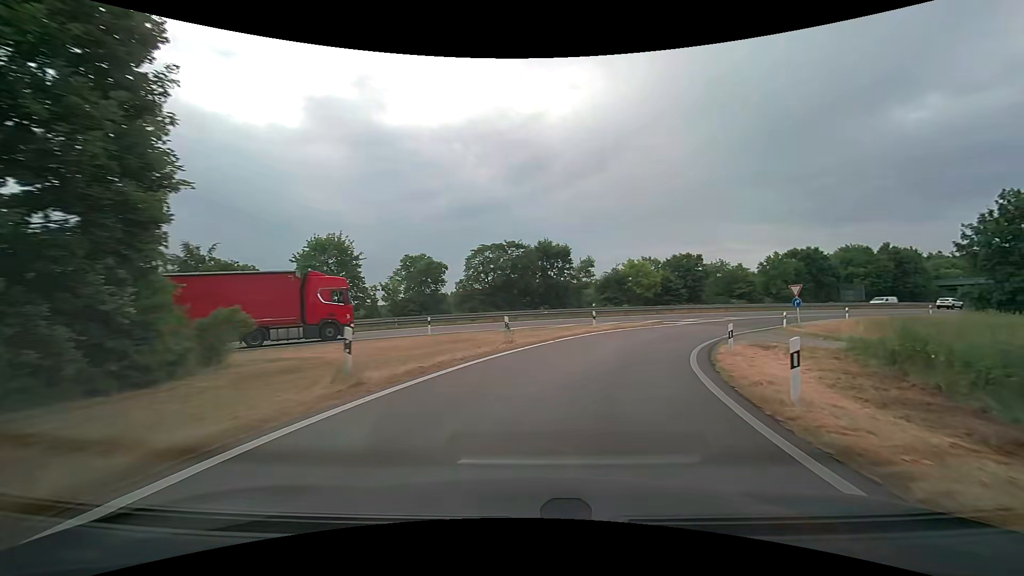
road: trunk_link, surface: asphalt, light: Day
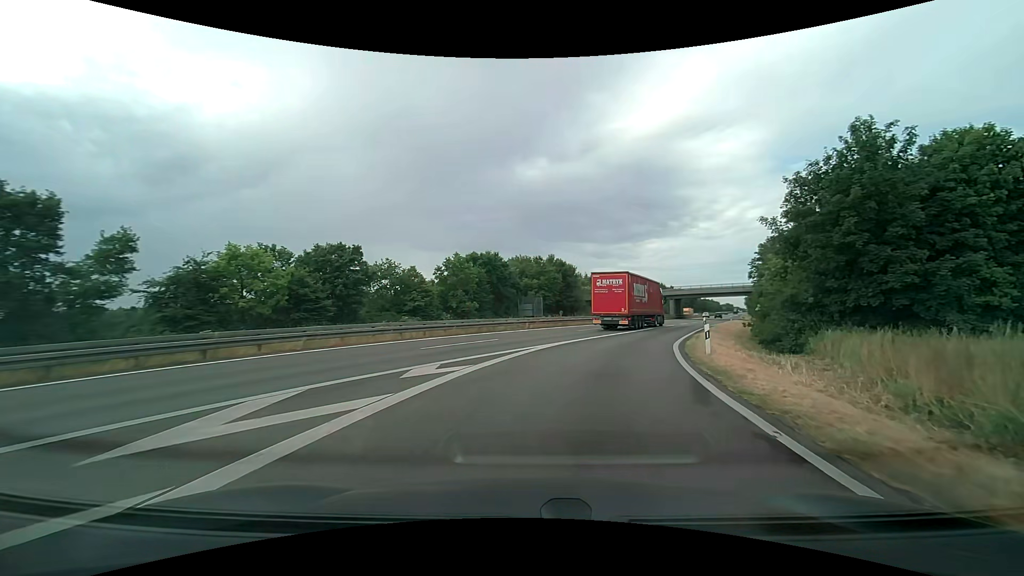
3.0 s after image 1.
(+10.8, +32.1) m; +37°
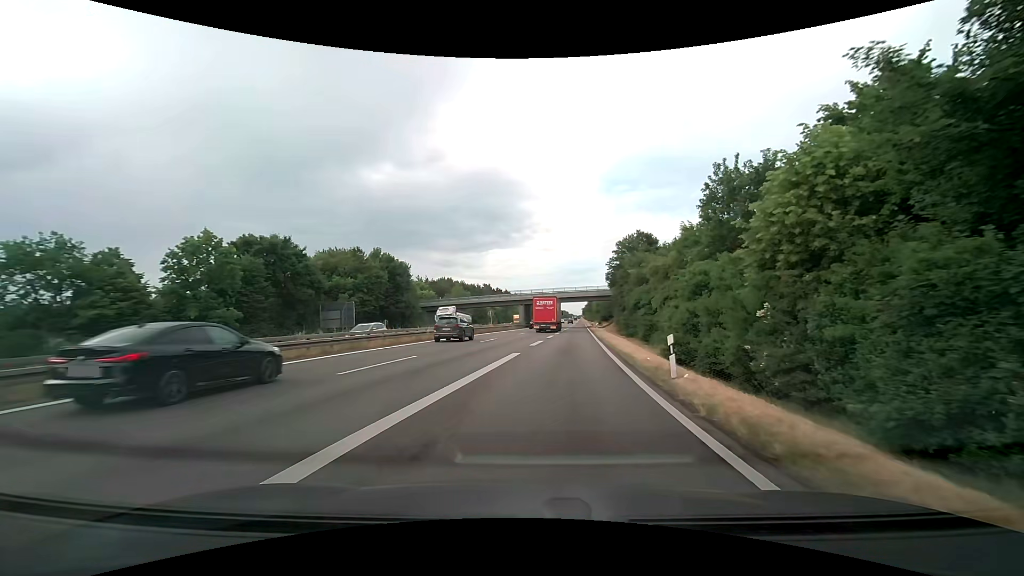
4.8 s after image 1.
(+3.7, +21.3) m; +17°
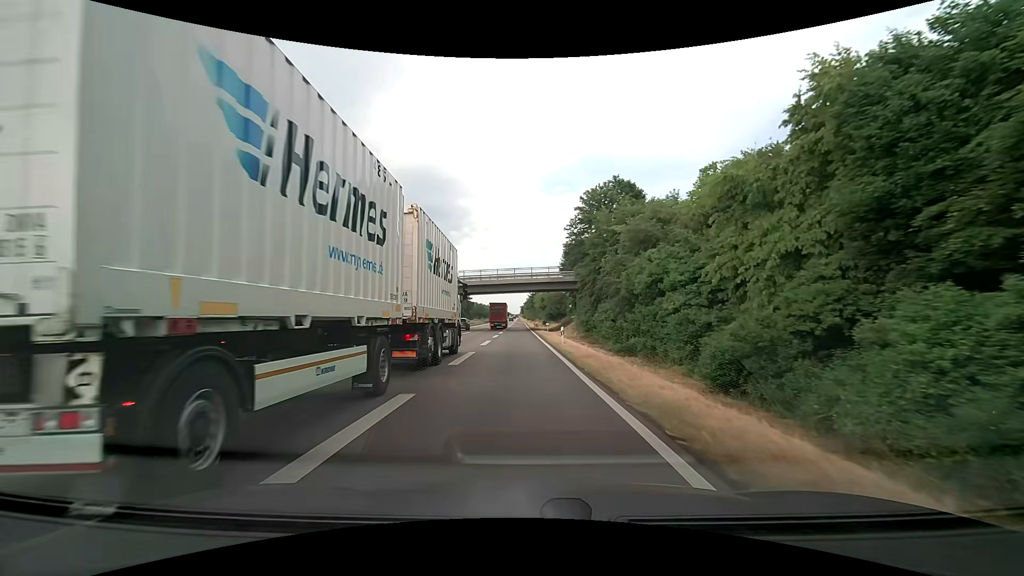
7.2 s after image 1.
(+3.2, +35.1) m; +7°
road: trunk
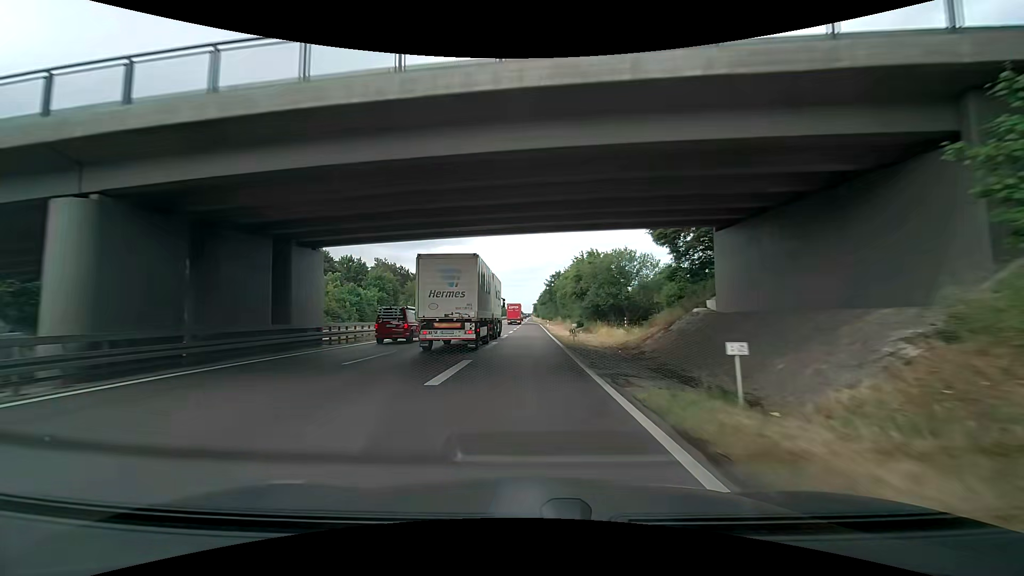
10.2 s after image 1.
(-0.6, +53.7) m; -1°
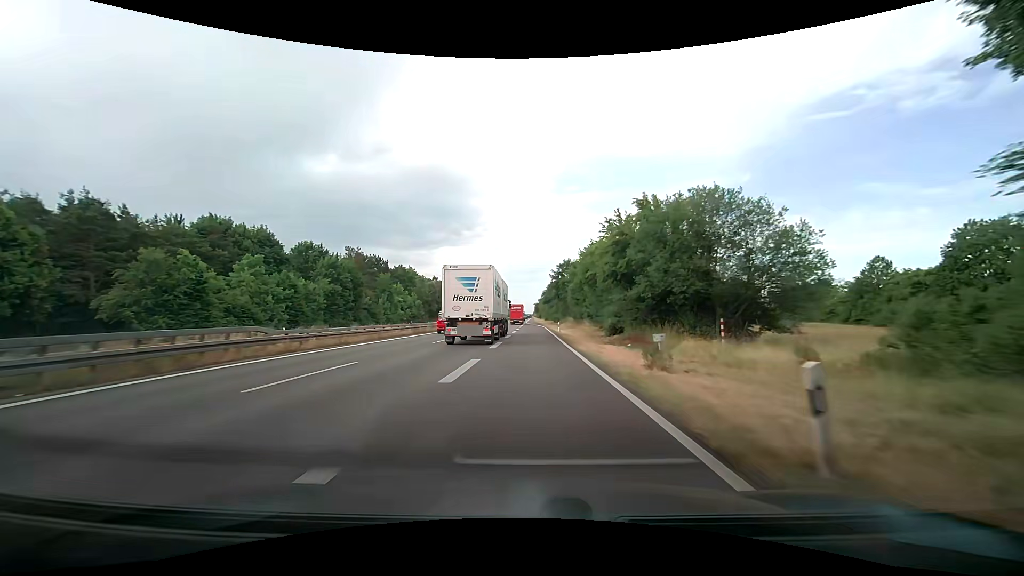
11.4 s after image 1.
(0.0, +24.0) m; 0°
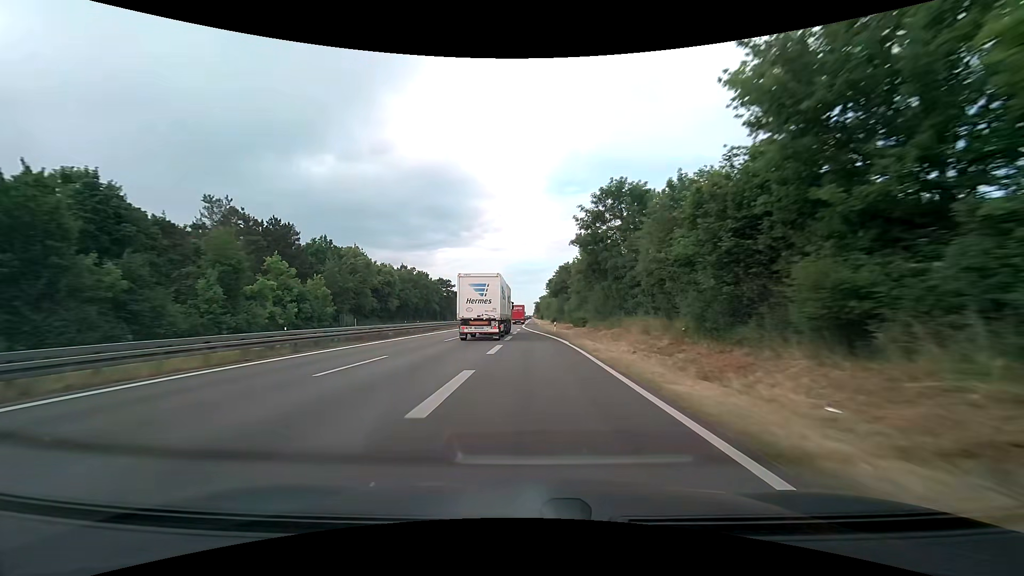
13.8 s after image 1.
(-0.4, +52.2) m; 0°
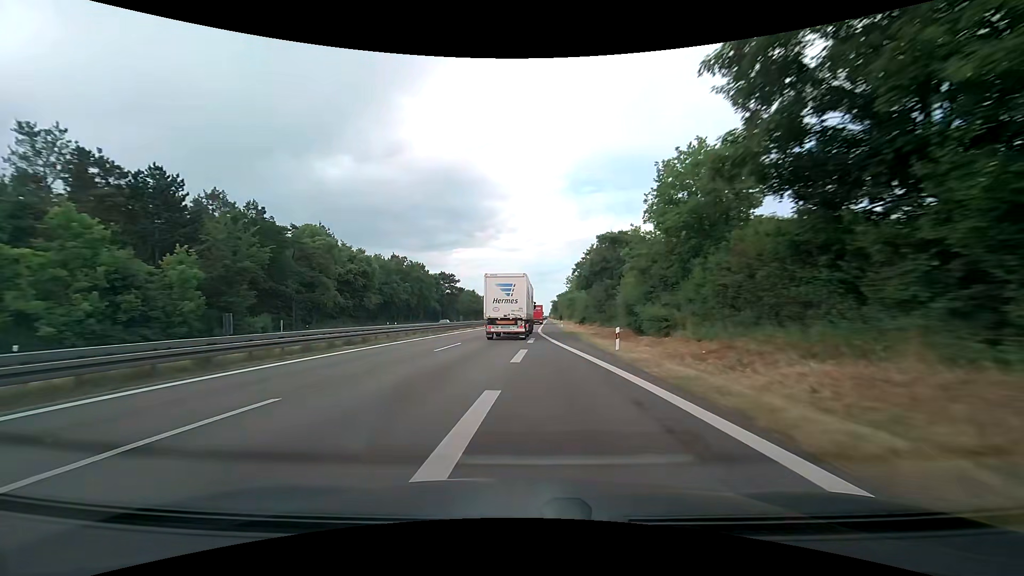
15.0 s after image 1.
(-0.5, +28.0) m; -2°
(0, +10) (0, +20) (0, +30) (0, +40) (0, +50) (0, +60) (0, +70) (0, +80) (+1, +90) (+1, +100) m
